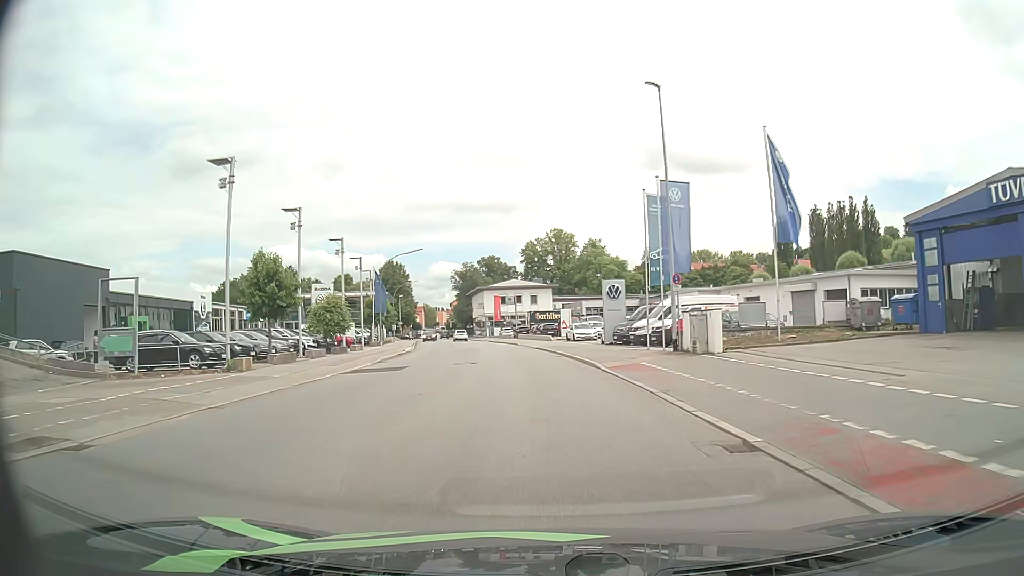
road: tertiary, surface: asphalt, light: Day
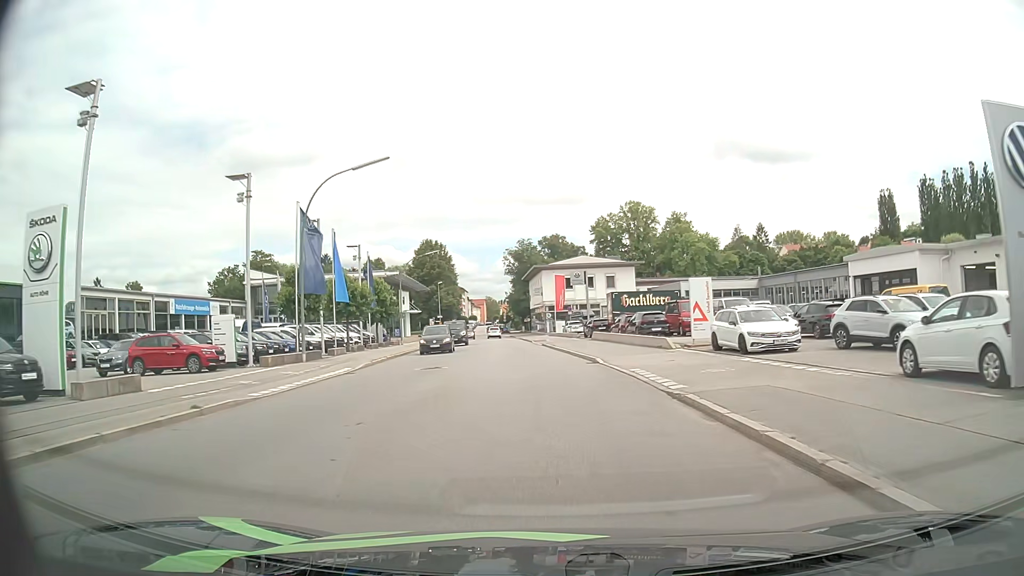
(-1.6, +32.8) m; -6°
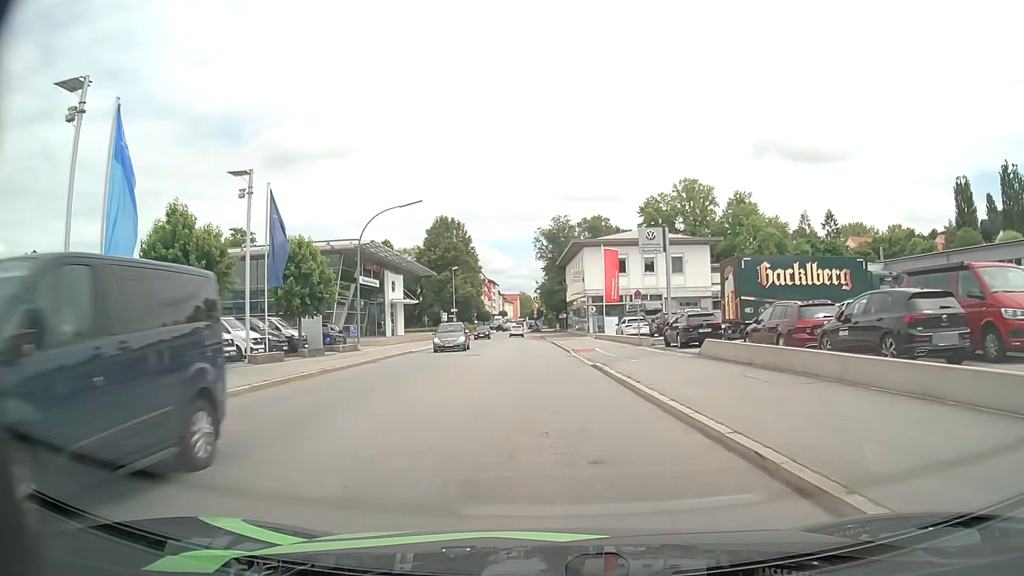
(-0.7, +24.4) m; -3°
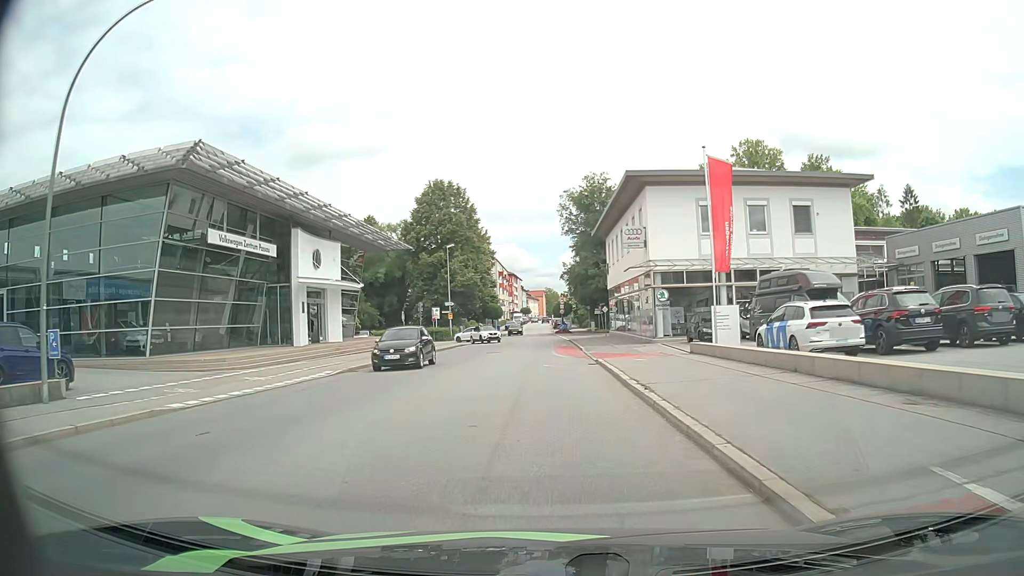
(-0.4, +28.2) m; -2°
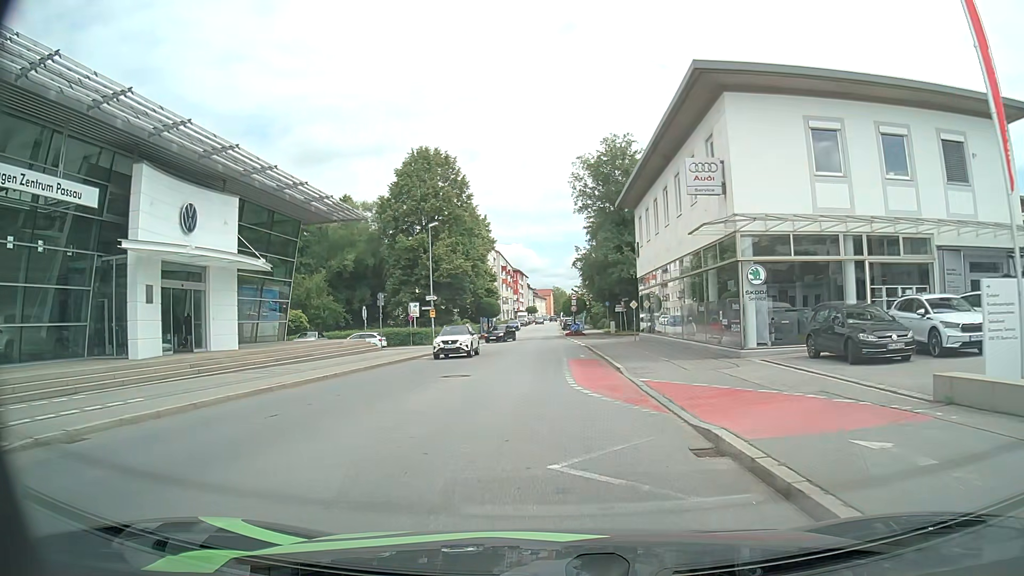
(-0.1, +15.5) m; -1°
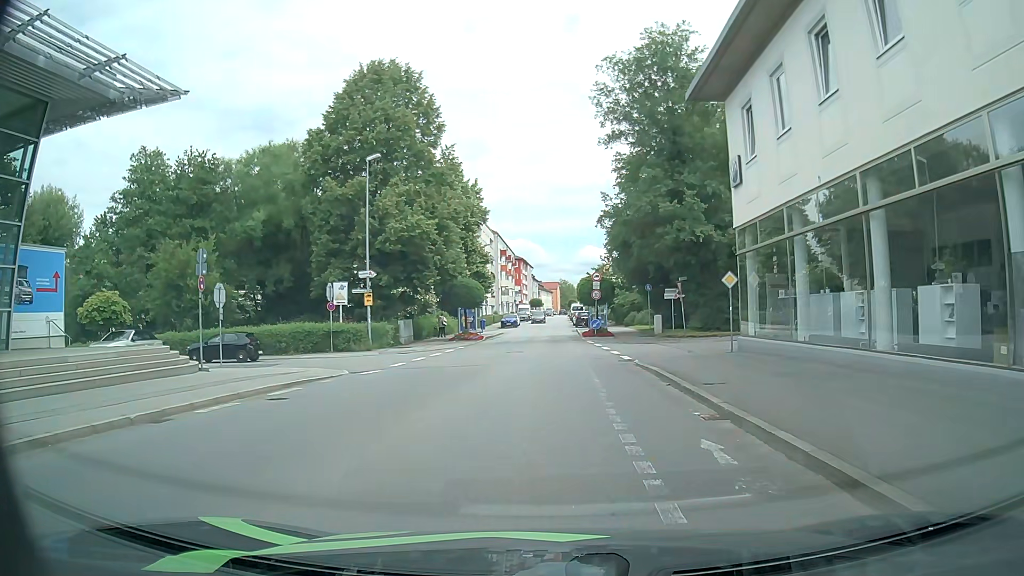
(-0.2, +22.4) m; 0°
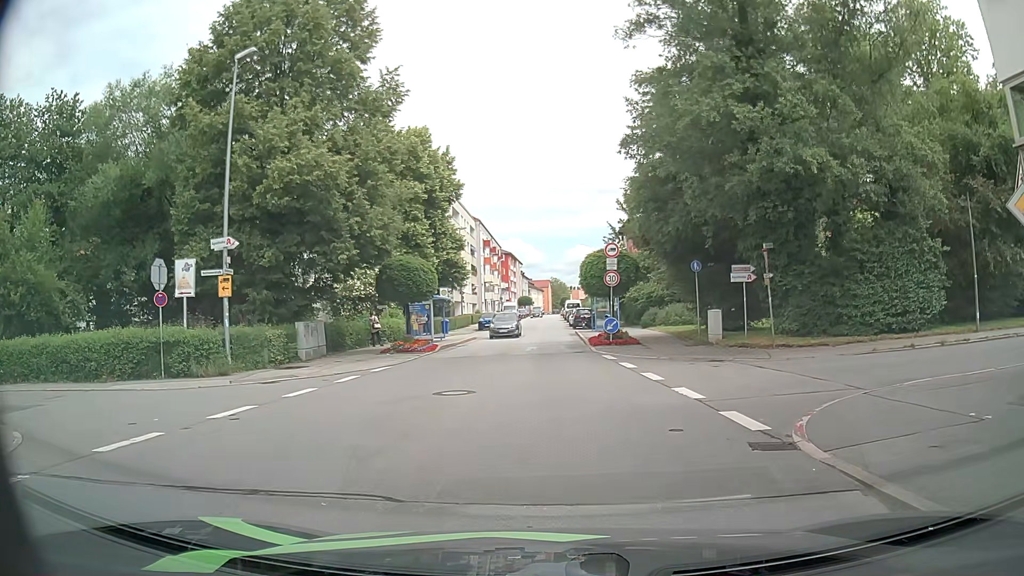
(+0.1, +15.3) m; +1°
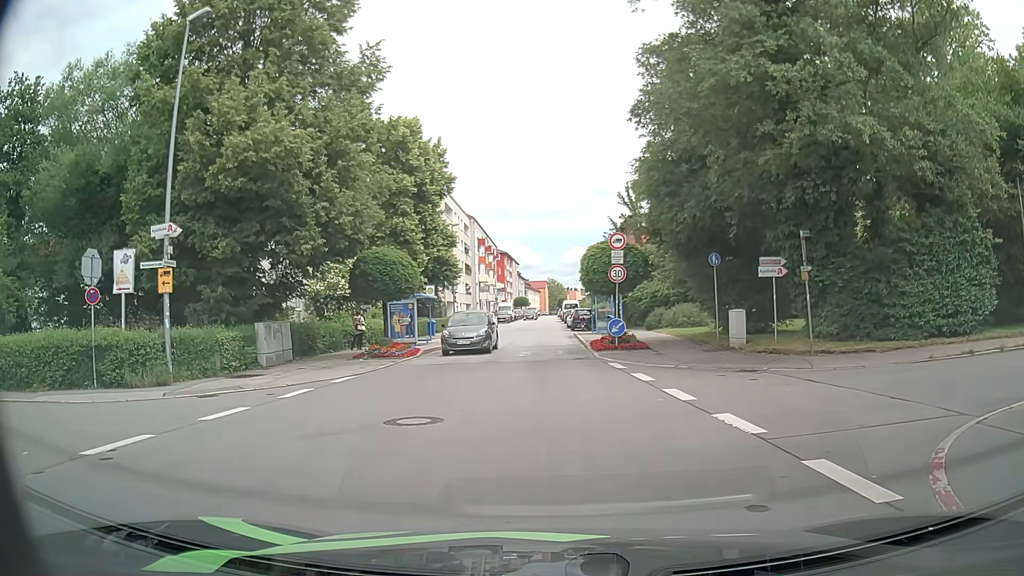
(0.0, +3.3) m; 0°
